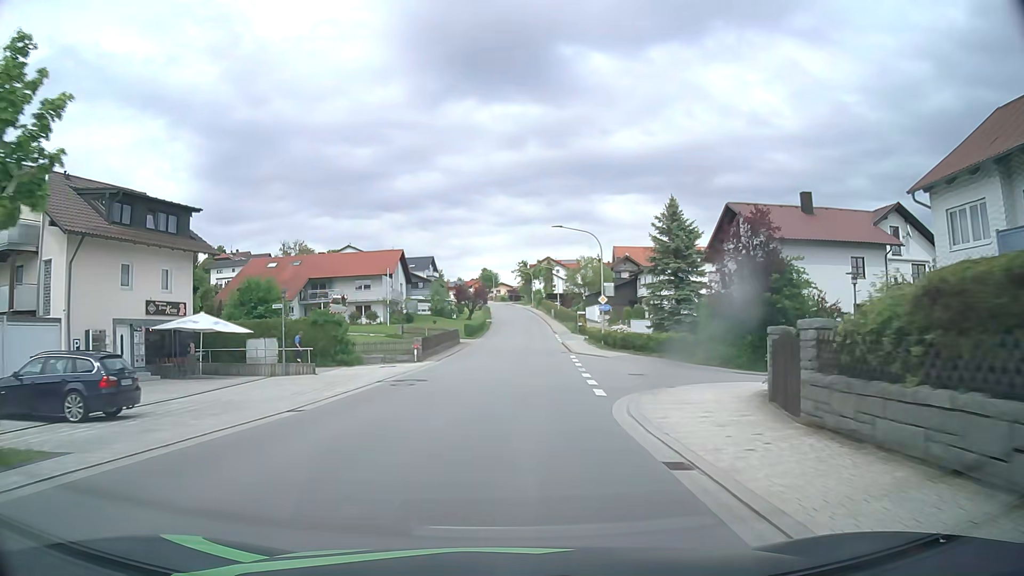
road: tertiary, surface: asphalt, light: Day
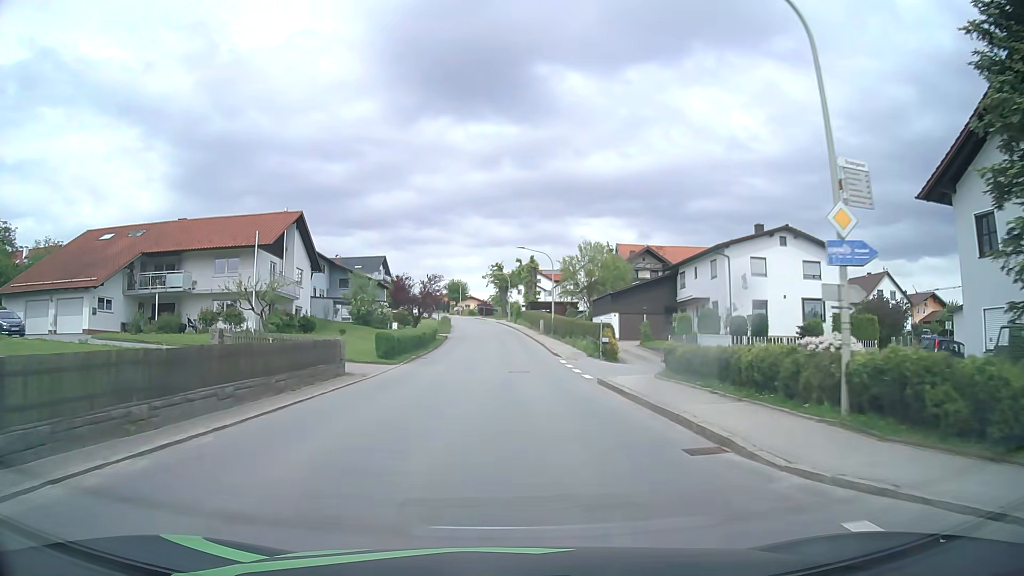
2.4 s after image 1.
(+0.6, +31.4) m; +2°
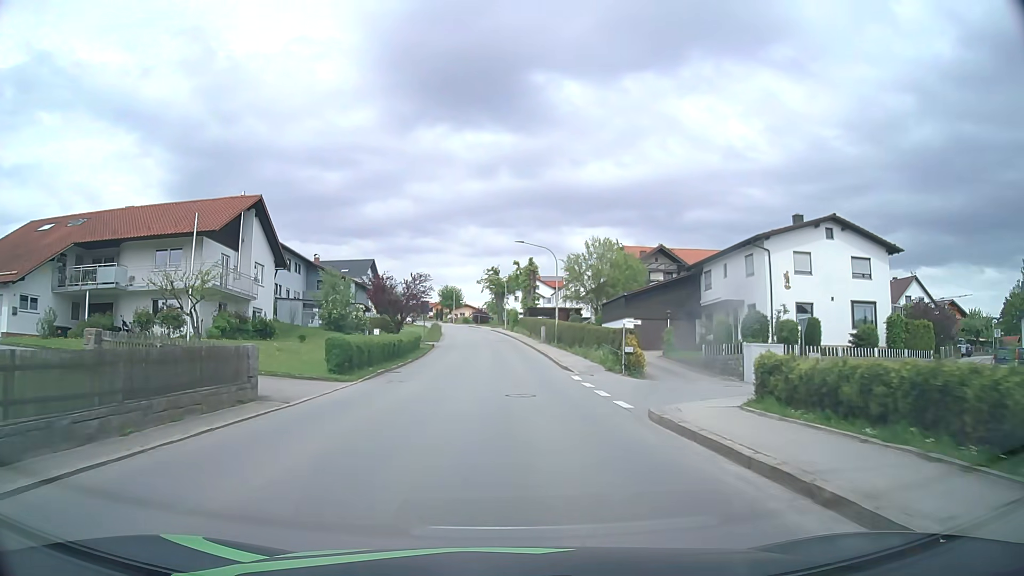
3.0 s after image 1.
(+0.1, +7.8) m; +1°
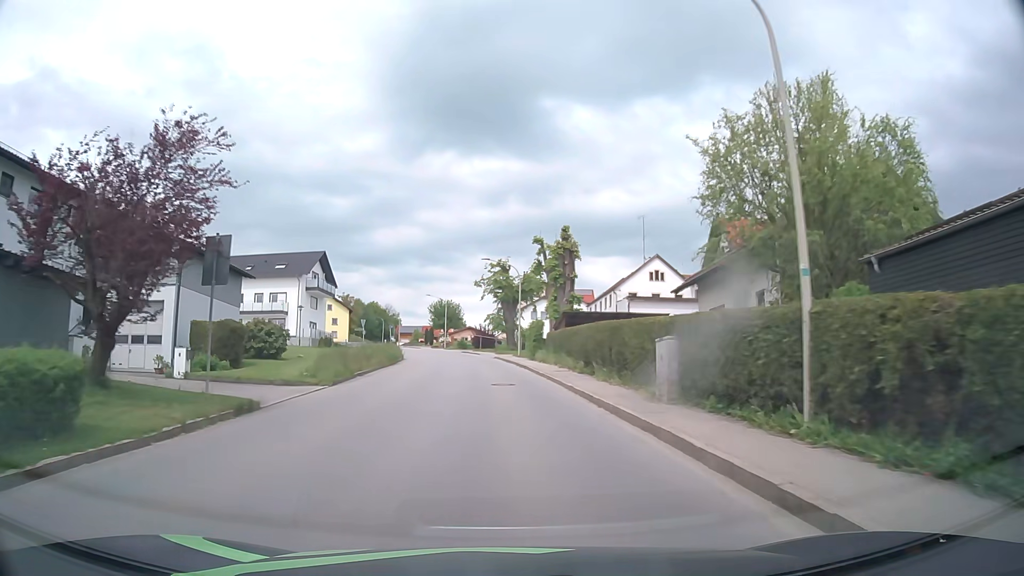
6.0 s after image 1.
(-0.1, +38.2) m; -1°
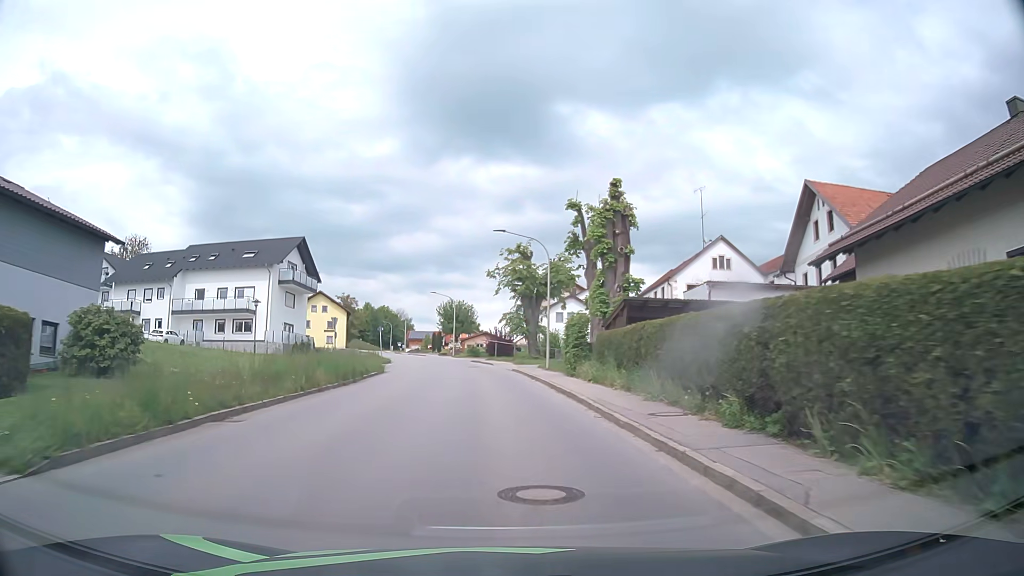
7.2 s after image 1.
(-0.2, +15.1) m; -1°
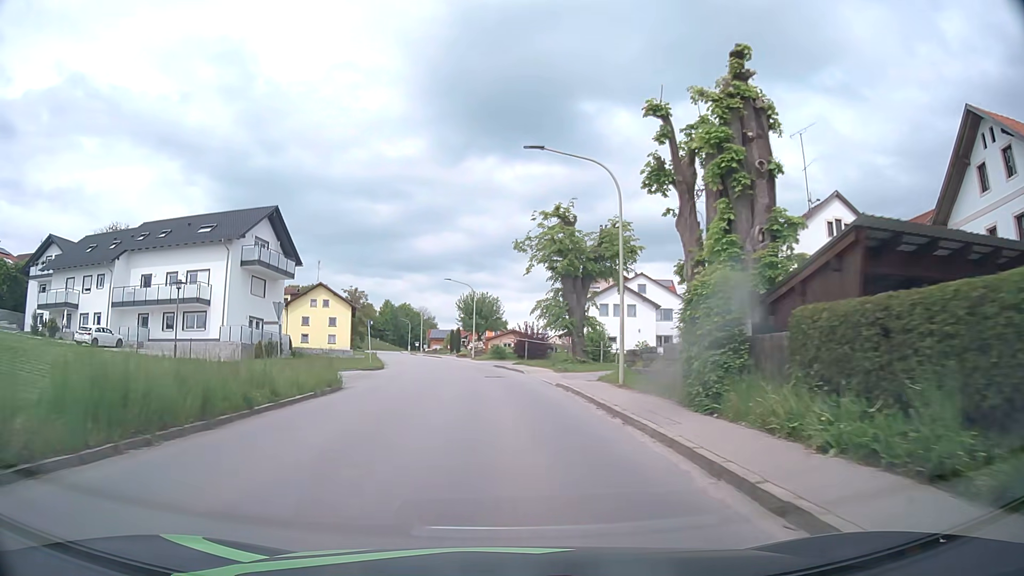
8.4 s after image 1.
(-0.3, +15.3) m; -3°
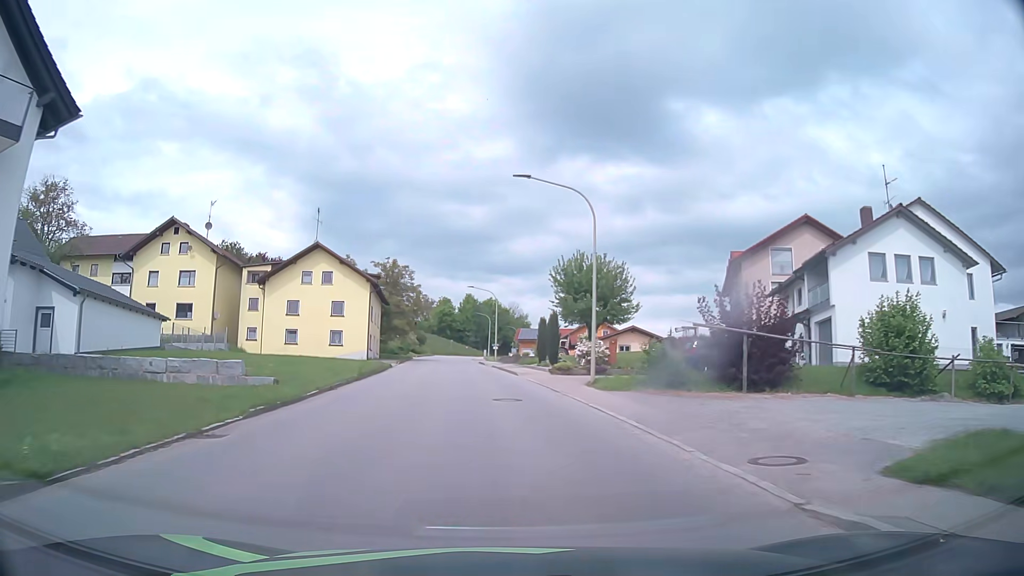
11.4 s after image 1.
(-2.3, +38.8) m; -8°
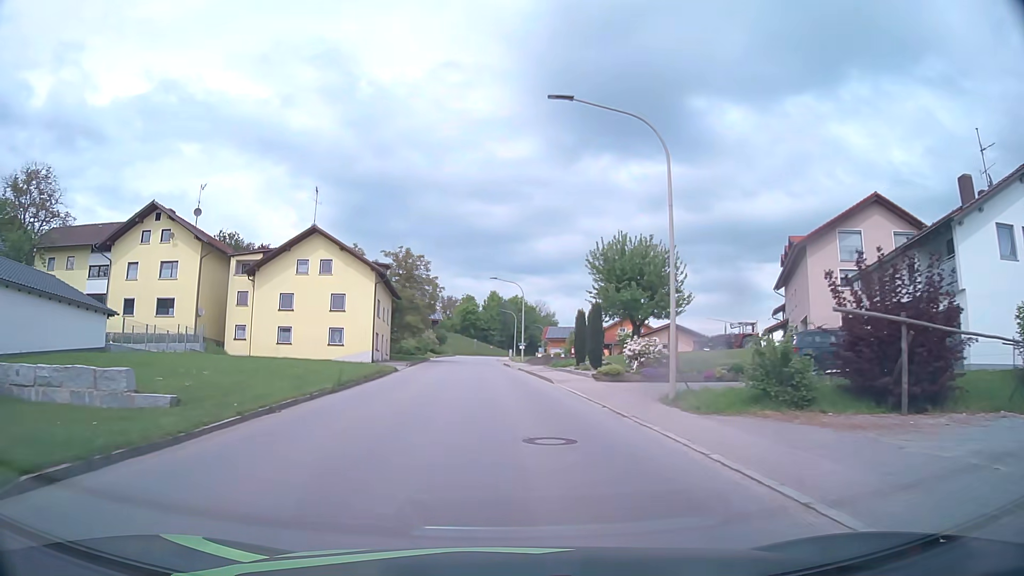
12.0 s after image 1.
(-0.1, +7.9) m; -2°
(0, +10) (-1, +20) (-1, +30) (-2, +40) (-2, +50) (-3, +60) (-3, +70) (-3, +80) (-3, +90) (-3, +100) m
